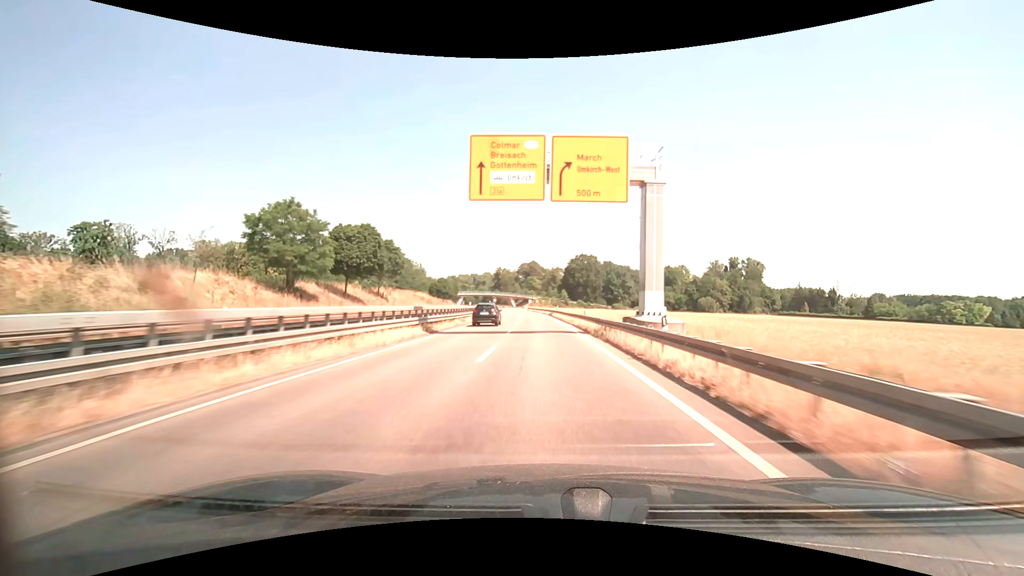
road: trunk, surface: asphalt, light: Day
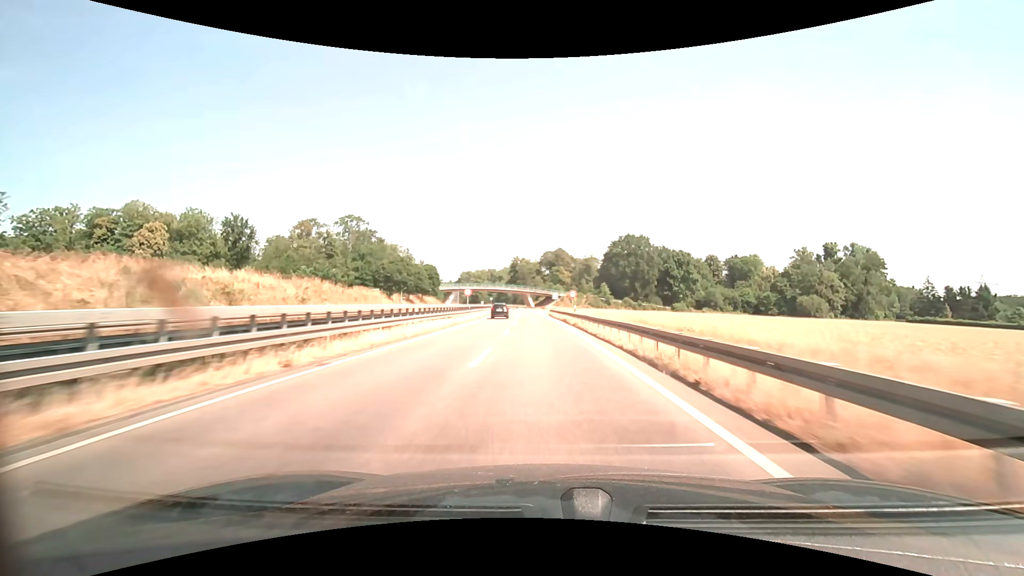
(-1.9, +72.2) m; -3°
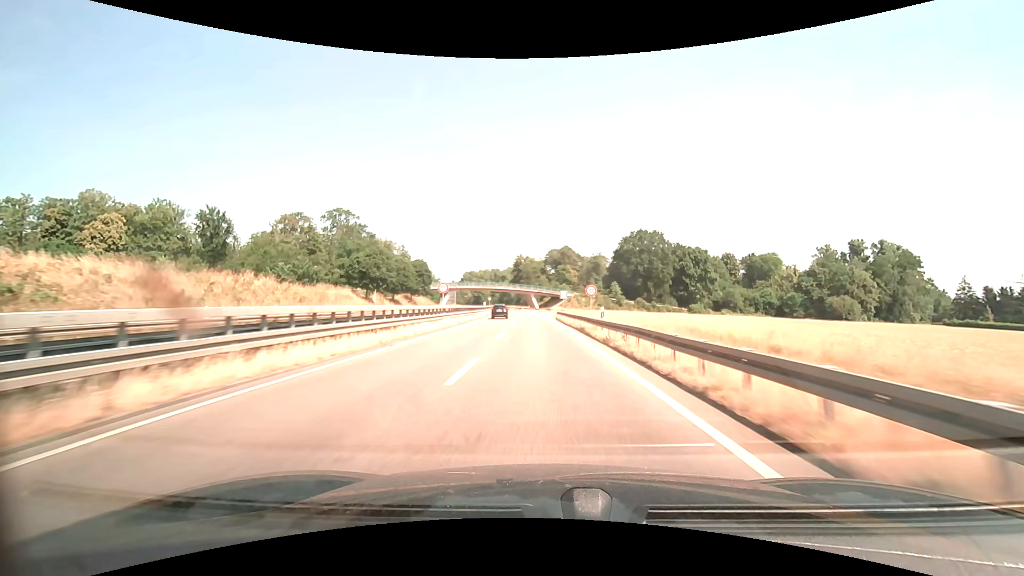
(-0.1, +14.1) m; -1°
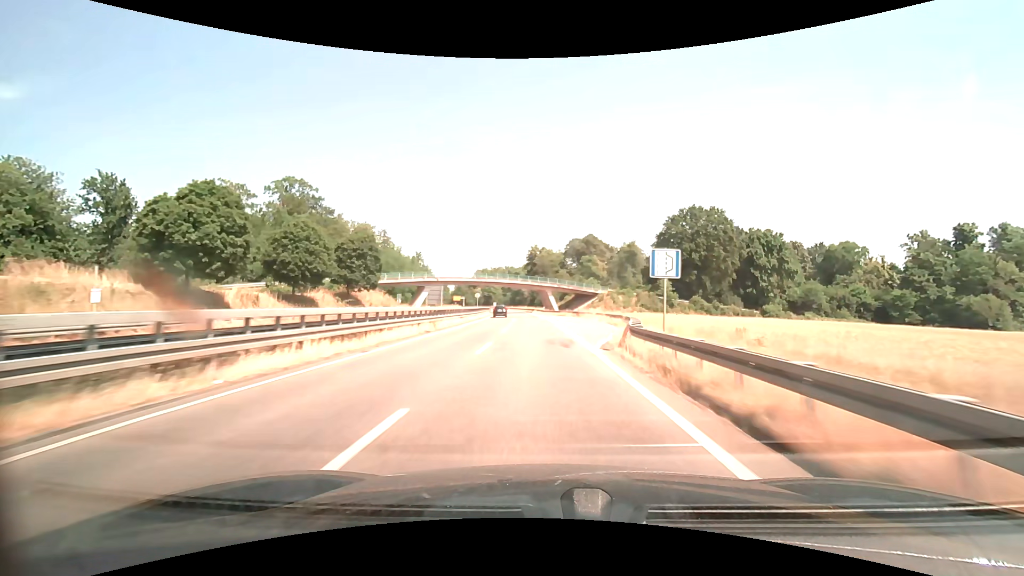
(-0.7, +41.9) m; -2°
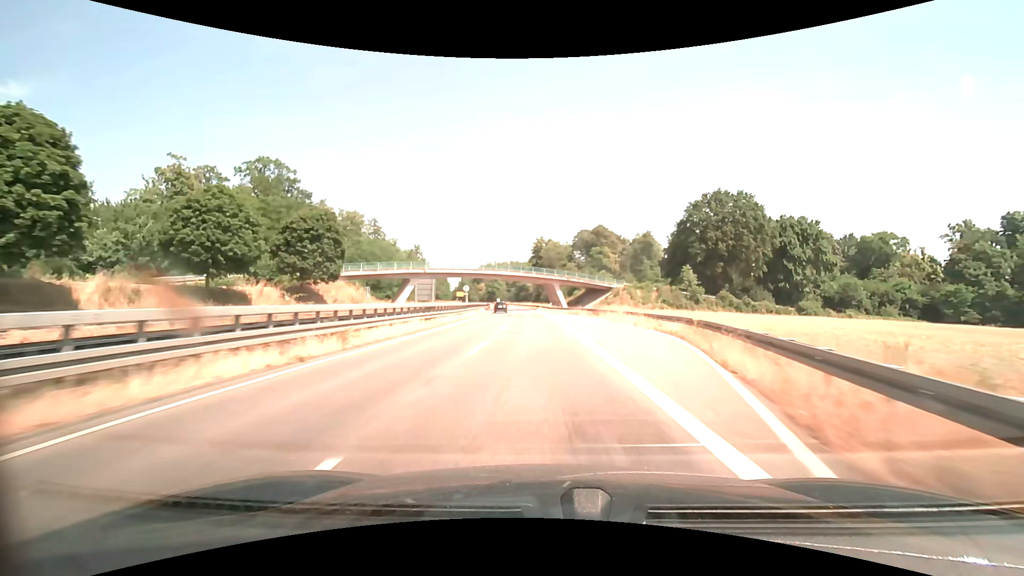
(-0.1, +13.8) m; 0°
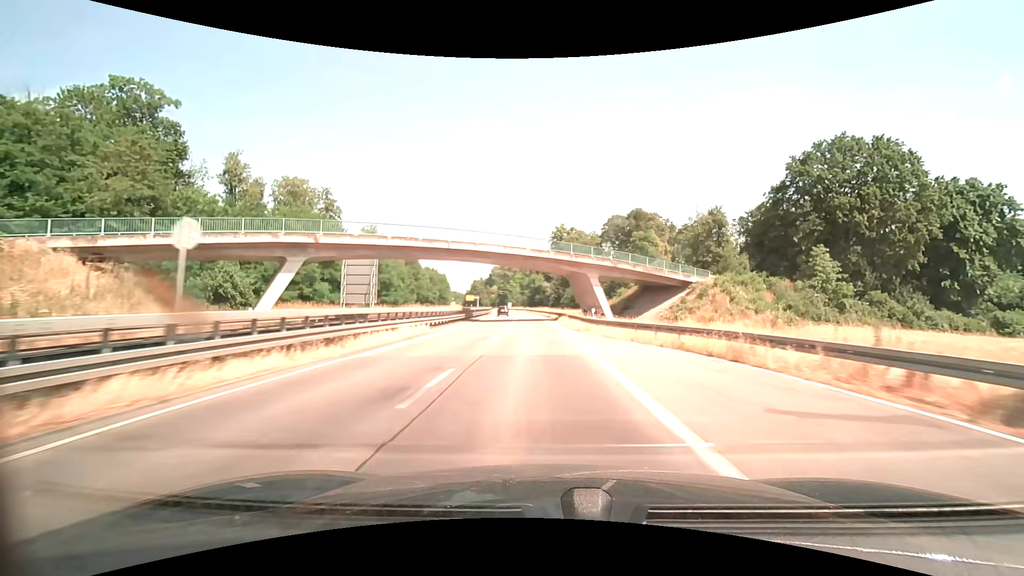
(-0.9, +41.1) m; -2°
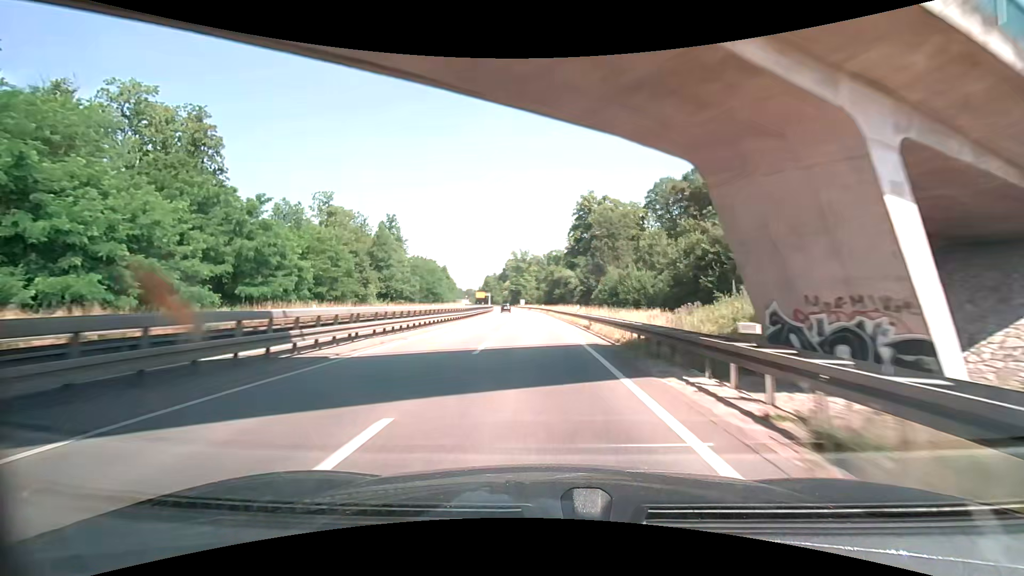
(-0.7, +40.8) m; -2°
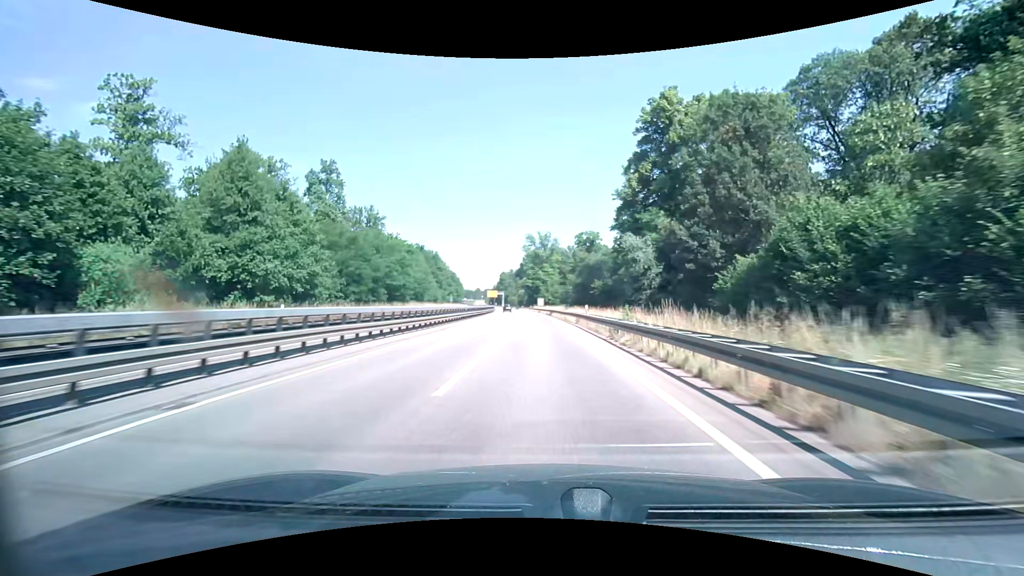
(-1.5, +53.9) m; -3°
(0, +10) (0, +20) (0, +30) (0, +40) (-1, +50) (-1, +60) (-1, +70) (-2, +80) (-2, +90) (-3, +100) m
